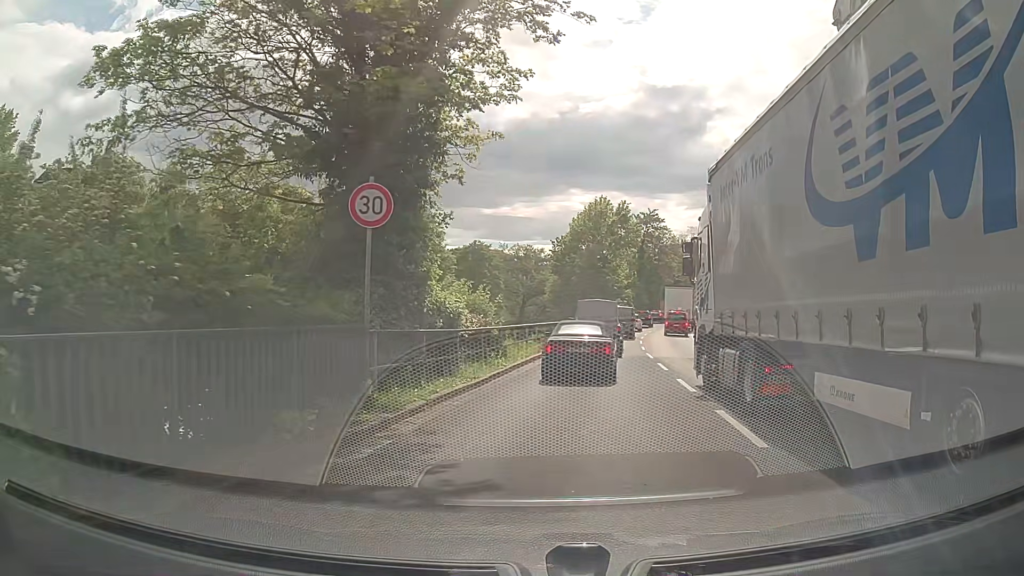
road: primary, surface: asphalt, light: Day
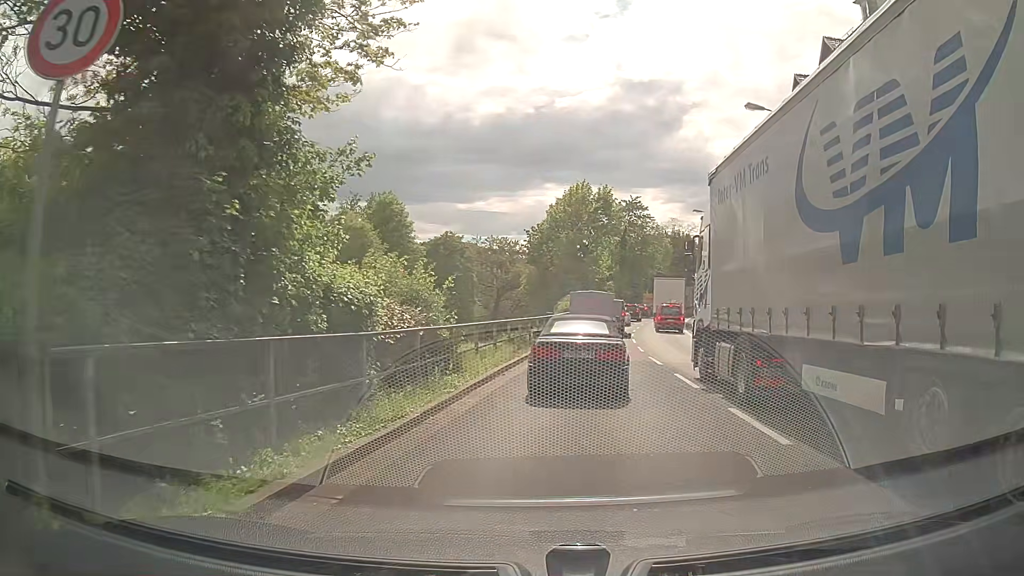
(+0.1, +5.9) m; +3°
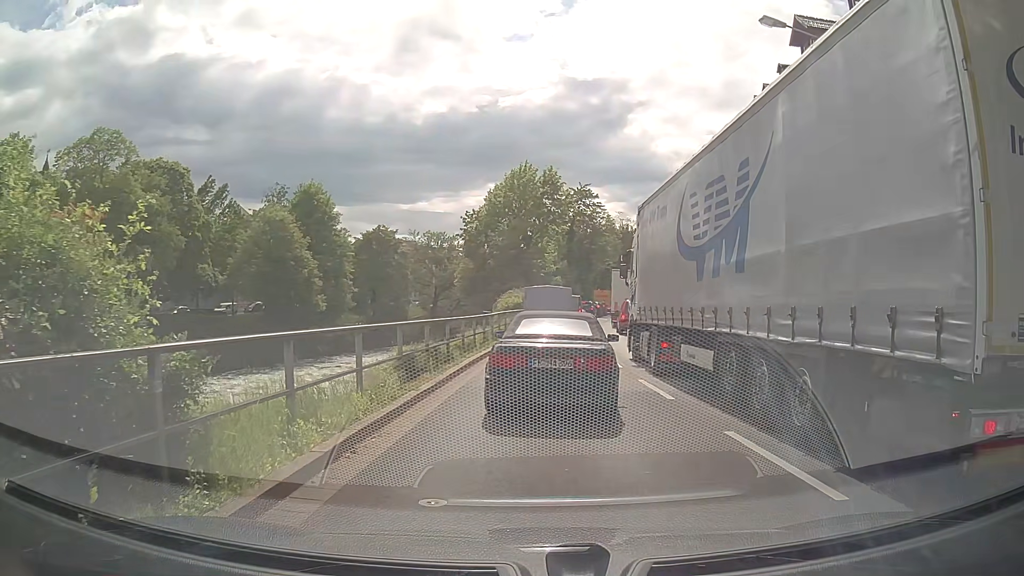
(+0.3, +8.2) m; +5°
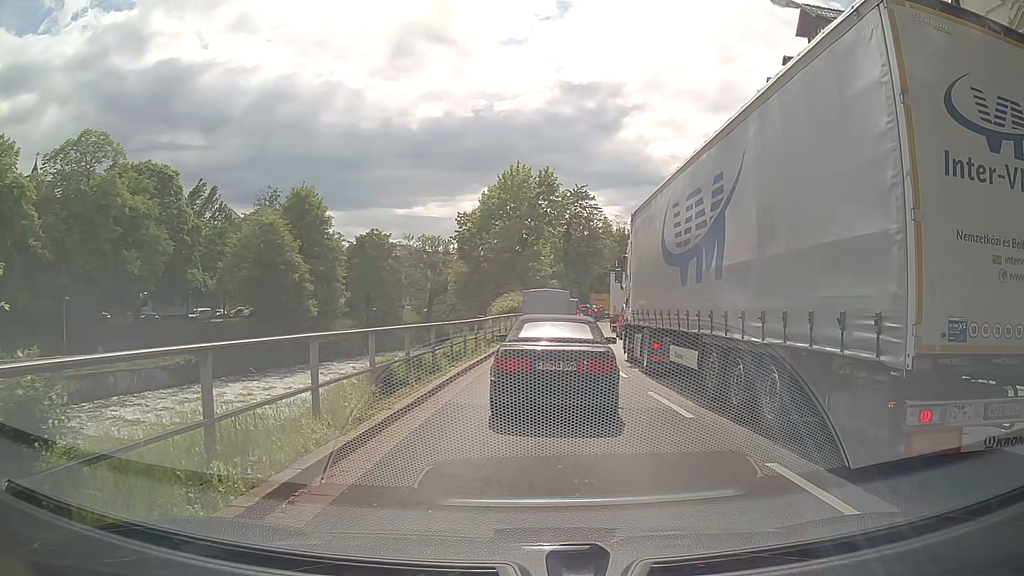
(0.0, +1.6) m; -1°
